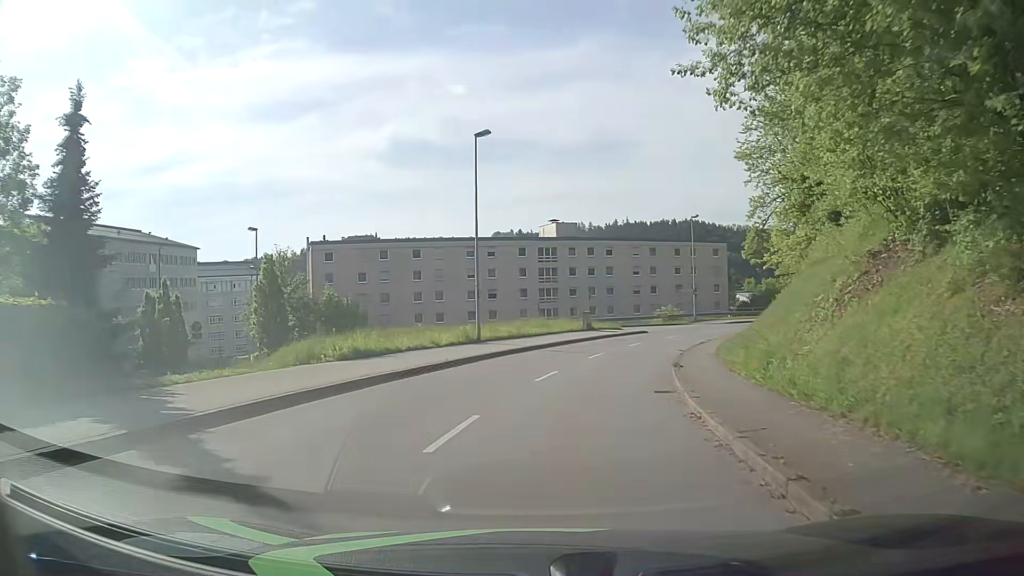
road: tertiary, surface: asphalt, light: Day
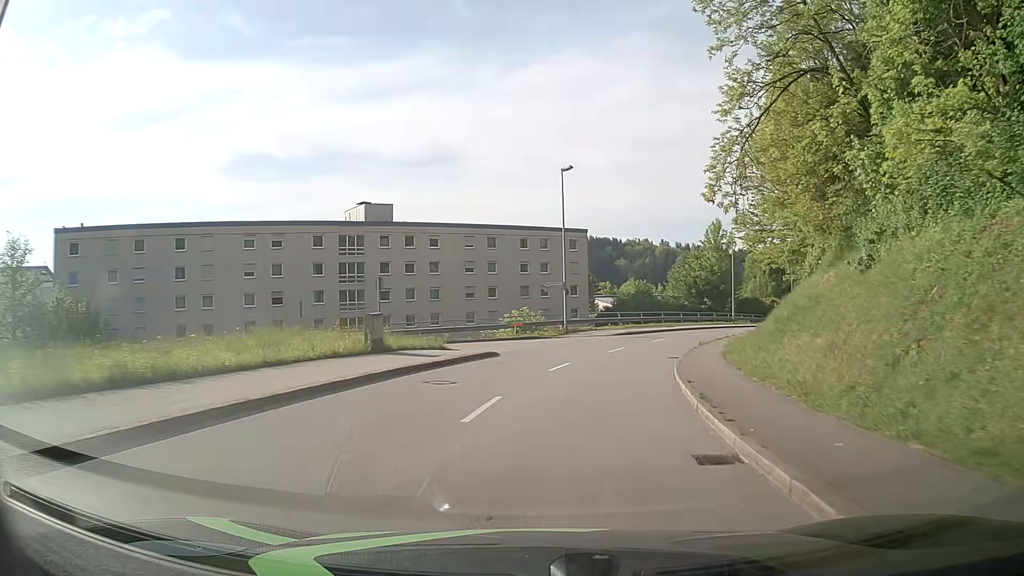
(+2.8, +24.4) m; +14°
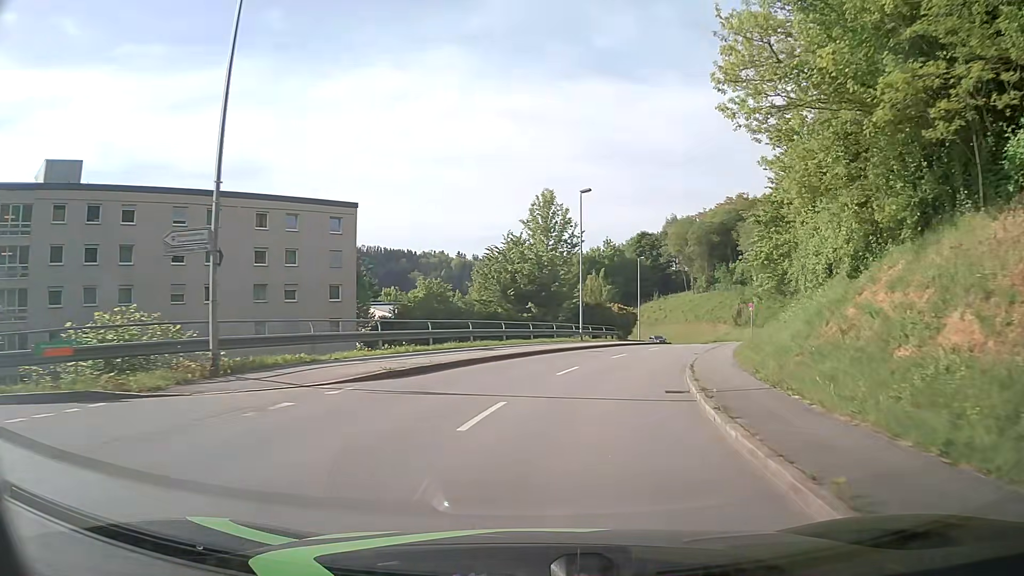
(+4.1, +26.9) m; +17°
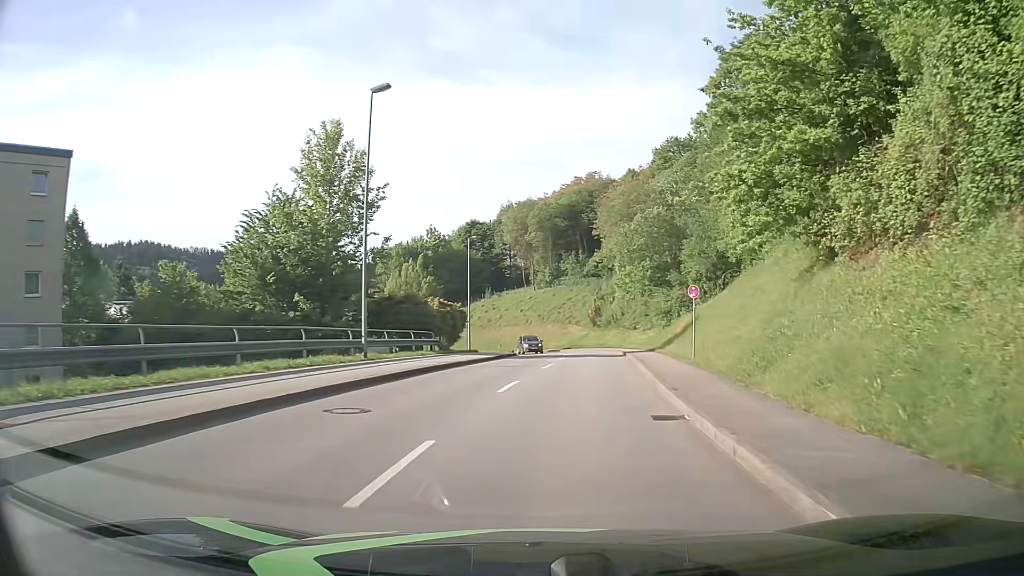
(+2.7, +20.8) m; +14°
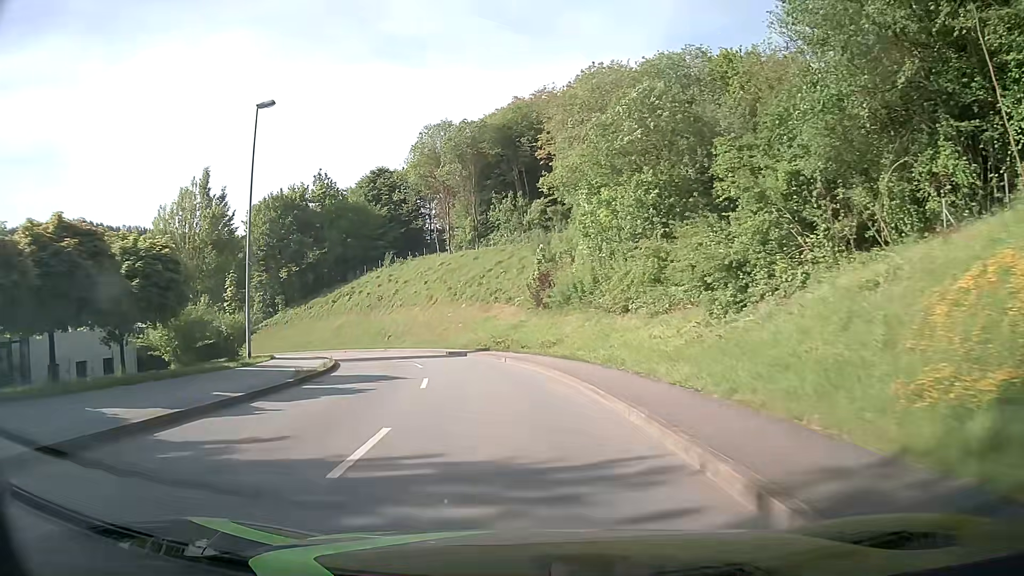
(+3.2, +34.8) m; +5°
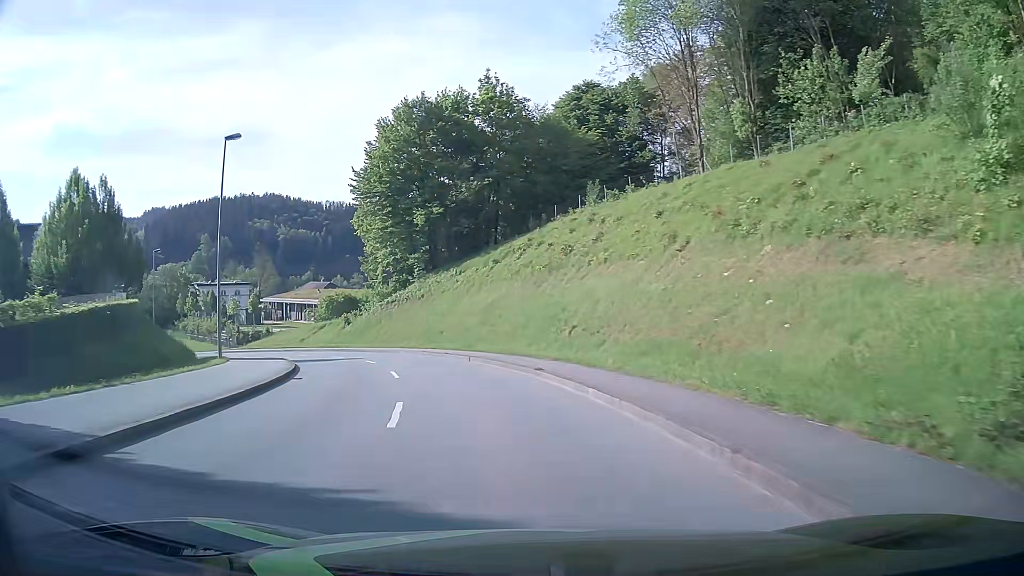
(-4.8, +33.1) m; -19°
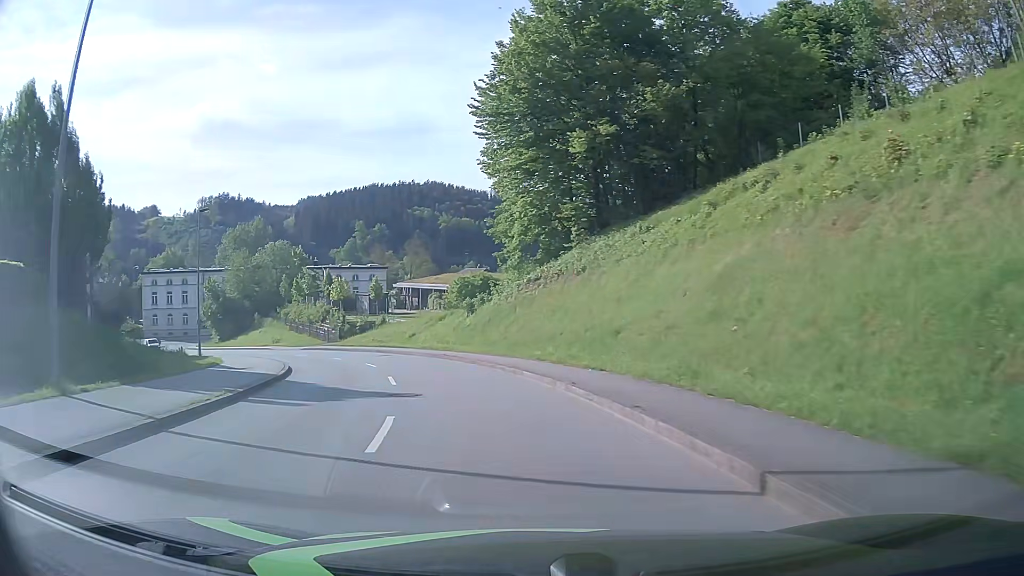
(-2.5, +20.0) m; -14°
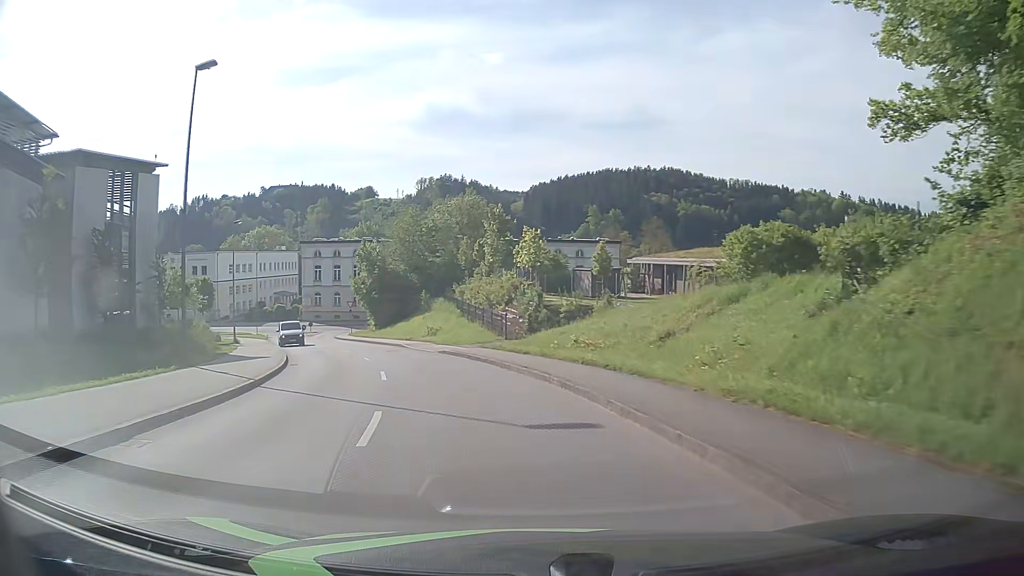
(-5.0, +26.9) m; -20°
(-1, +10) (-3, +20) (-6, +29) (-10, +38) (-14, +48) (-18, +57) (-22, +66) (-25, +75) (-27, +85) (-34, +91) m
